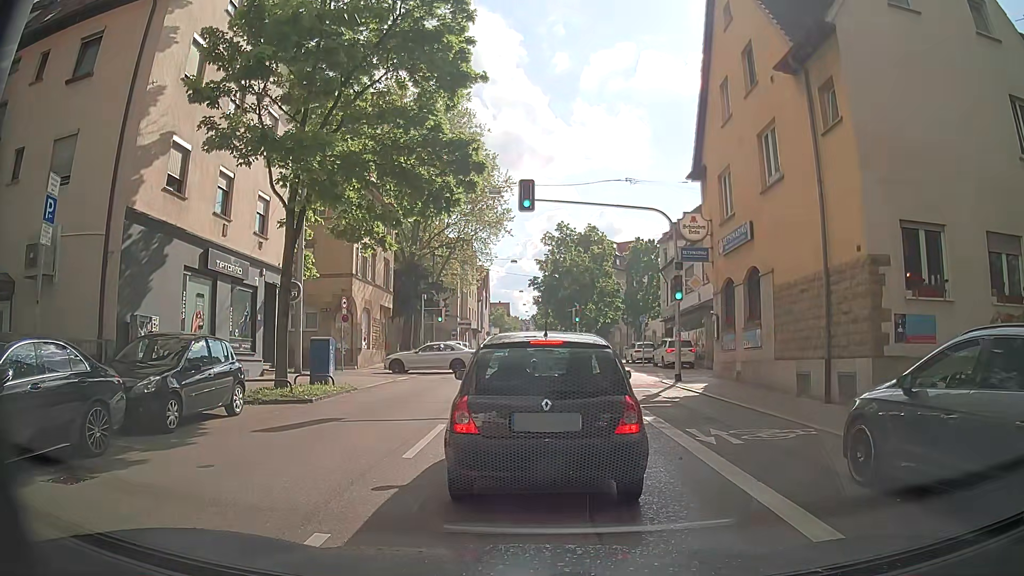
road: secondary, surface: asphalt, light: Day
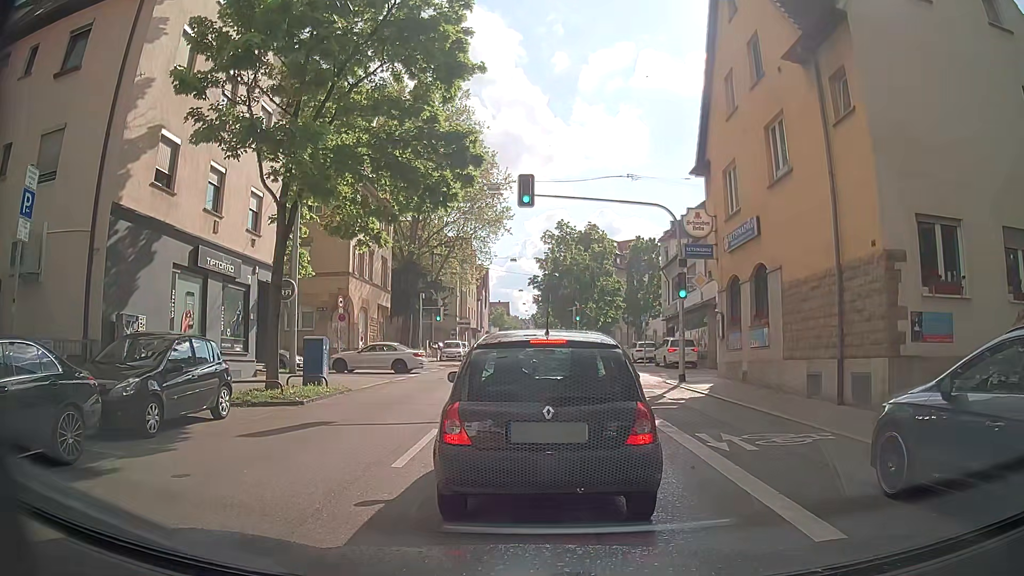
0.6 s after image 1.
(0.0, +0.5) m; 0°
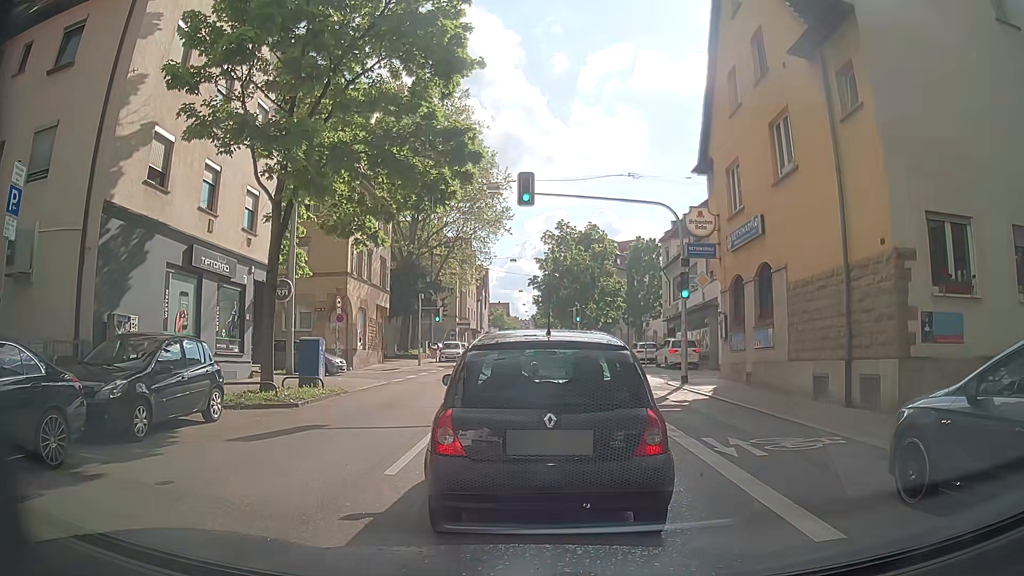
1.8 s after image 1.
(0.0, +0.3) m; 0°
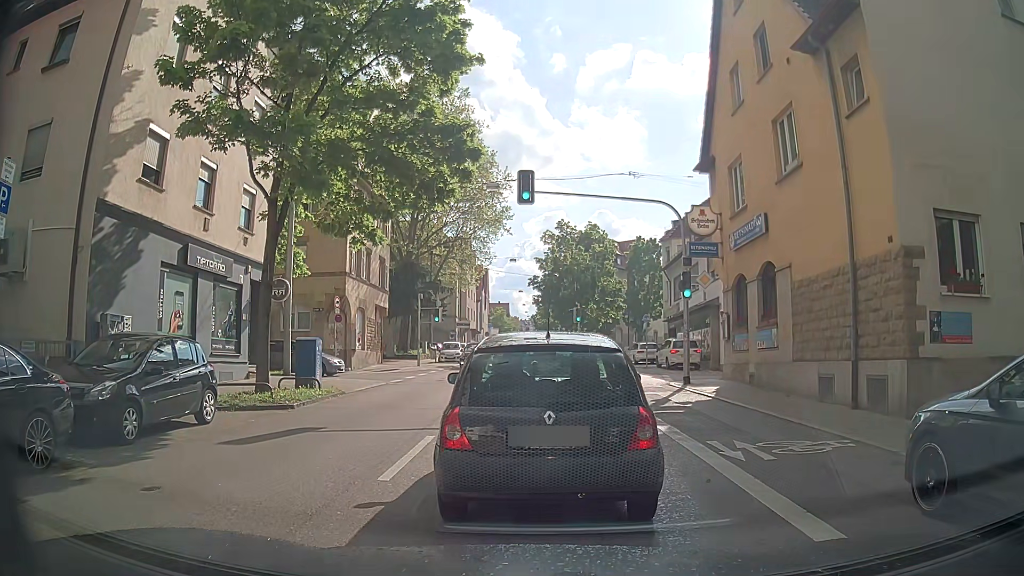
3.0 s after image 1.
(0.0, +0.3) m; 0°
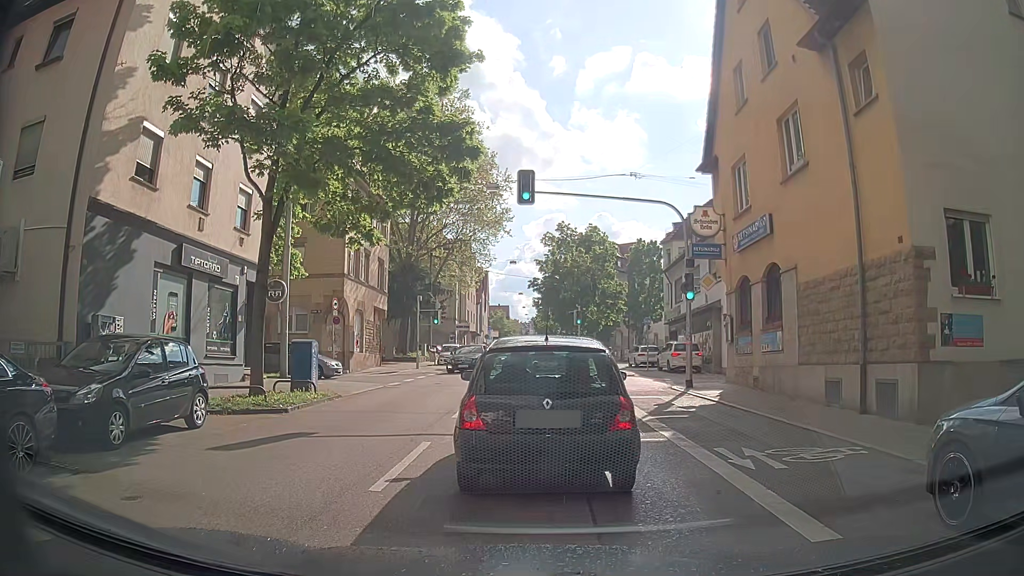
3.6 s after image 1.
(0.0, +0.4) m; 0°
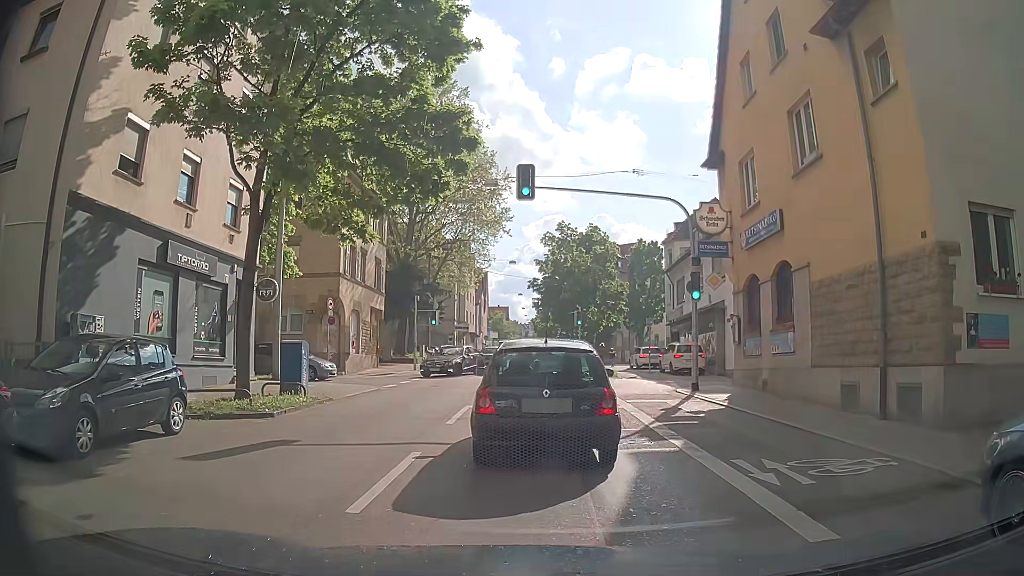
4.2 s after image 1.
(0.0, +0.9) m; -1°
